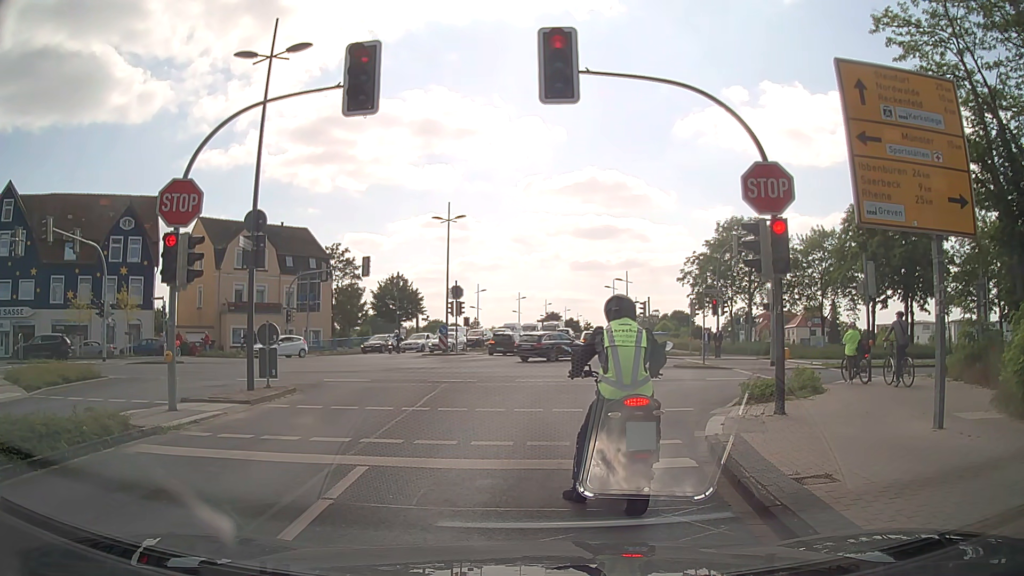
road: residential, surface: asphalt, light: Day
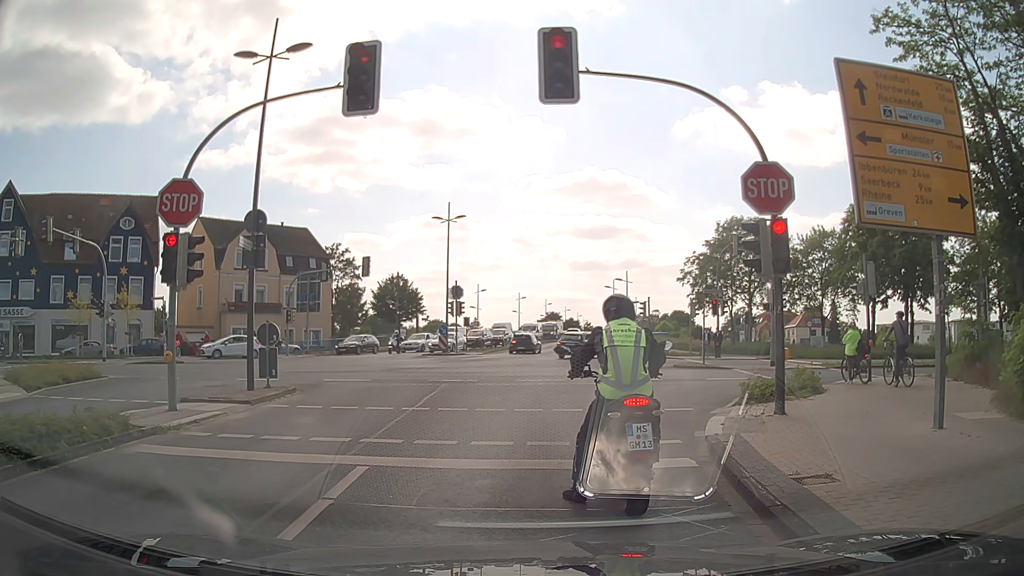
(0.0, 0.0) m; 0°
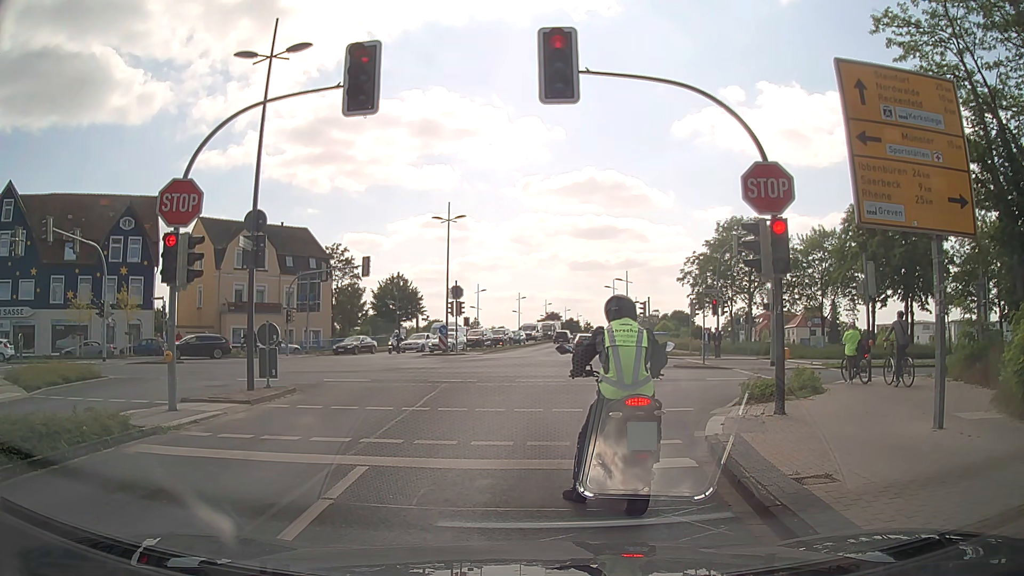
(0.0, 0.0) m; 0°
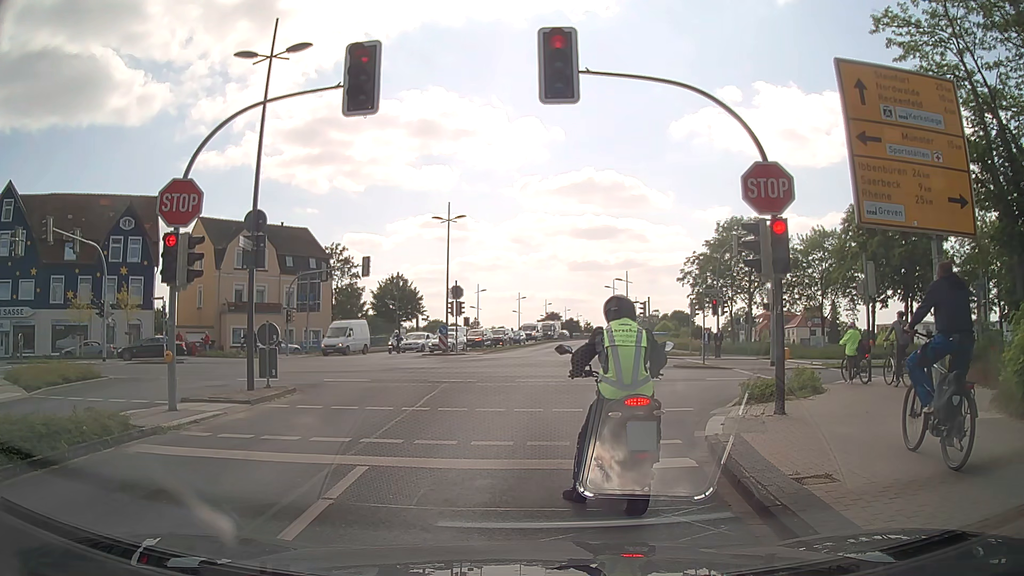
(0.0, 0.0) m; 0°
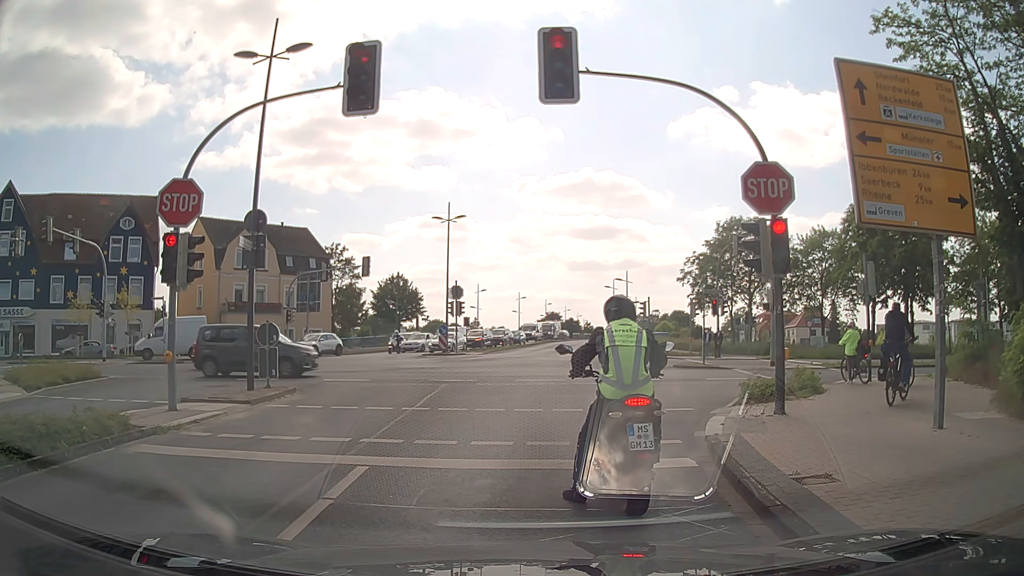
(0.0, 0.0) m; 0°
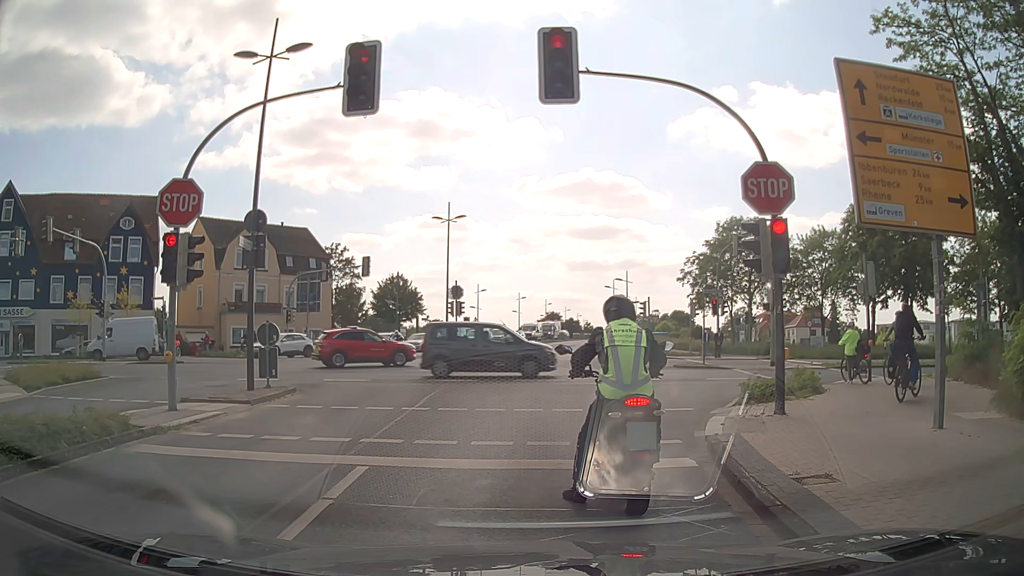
(0.0, 0.0) m; 0°
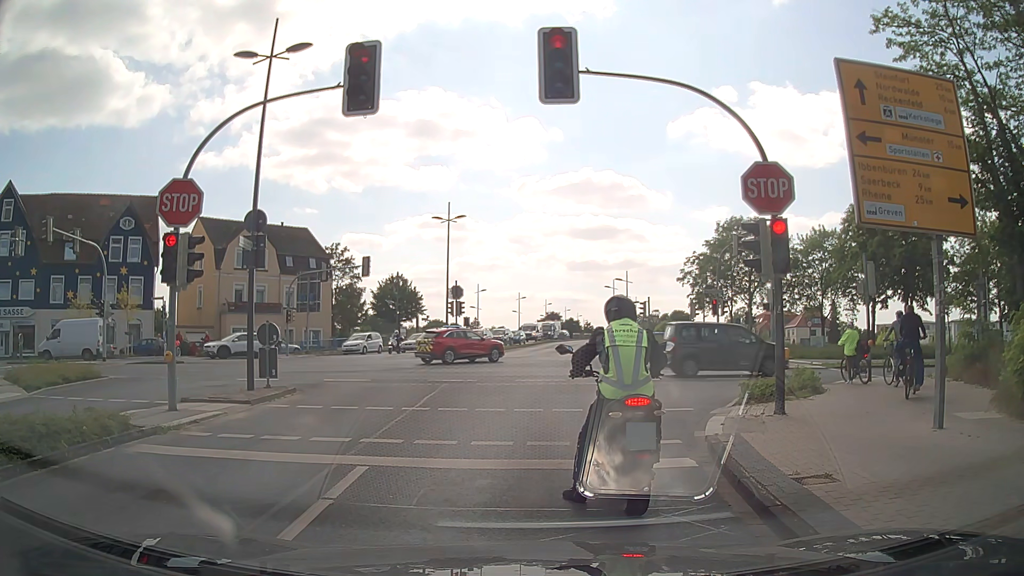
(0.0, 0.0) m; 0°
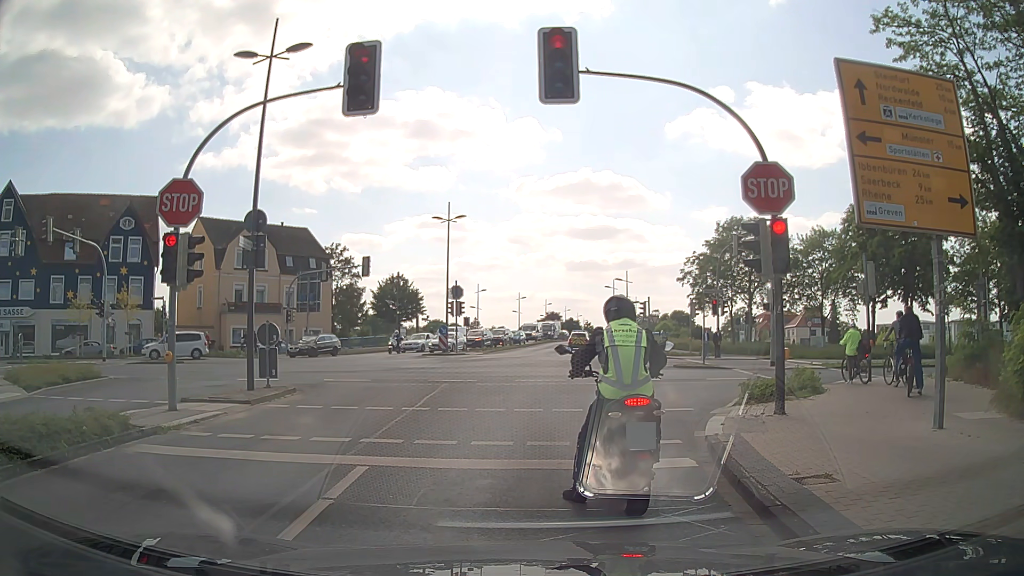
(0.0, 0.0) m; 0°
